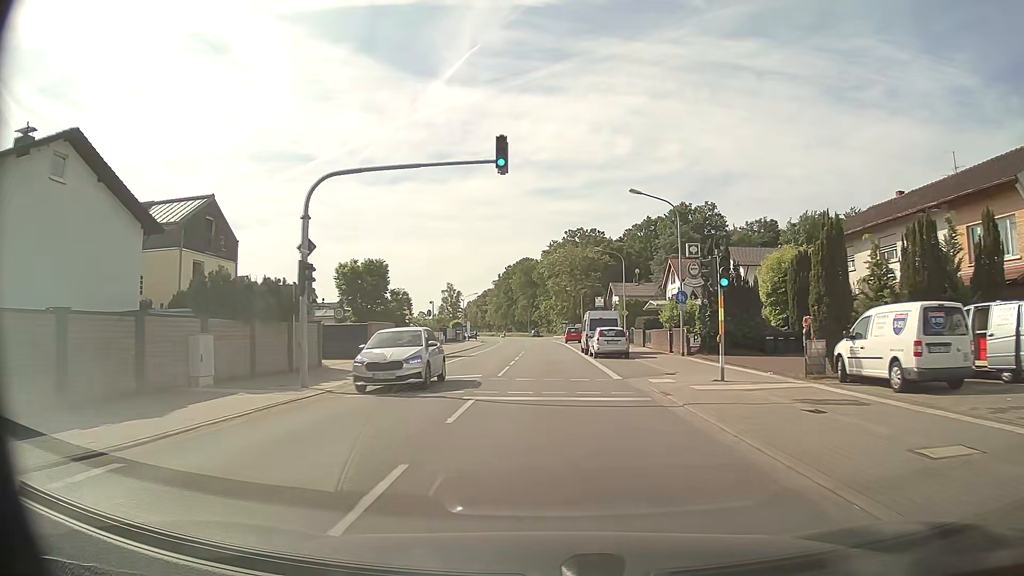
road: primary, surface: asphalt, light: Day
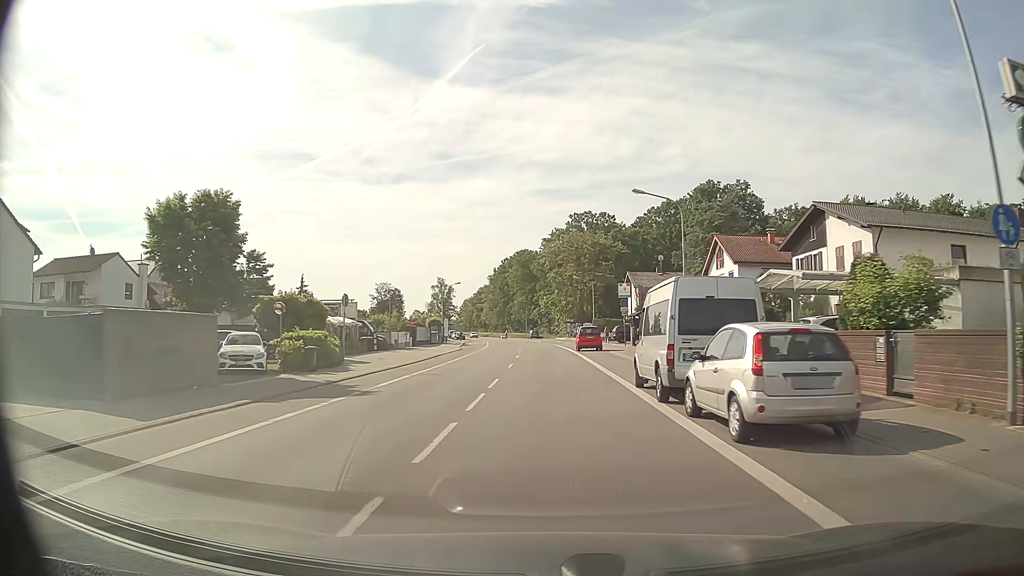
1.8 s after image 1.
(0.0, +23.6) m; 0°
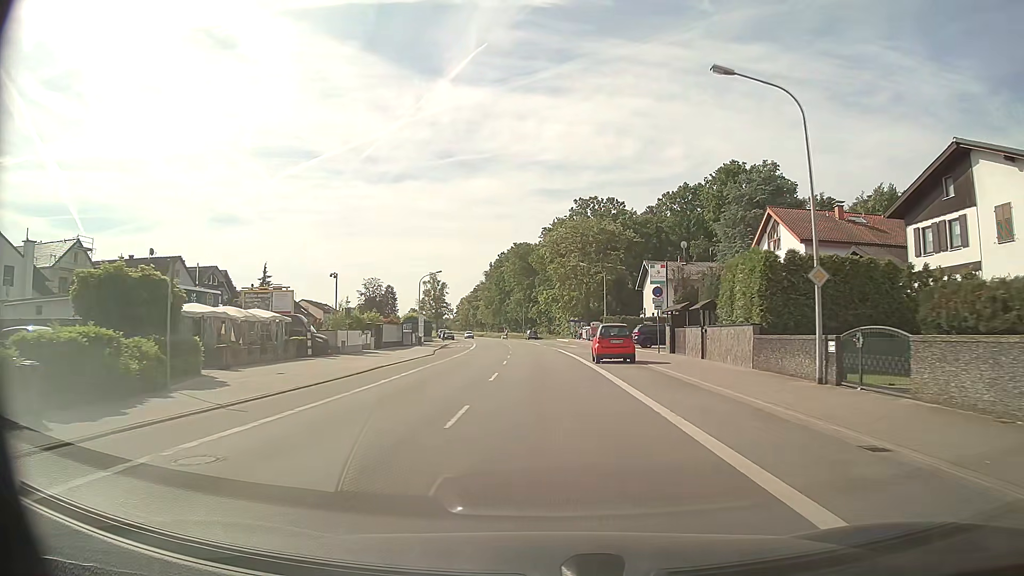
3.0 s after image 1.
(+0.1, +15.8) m; 0°
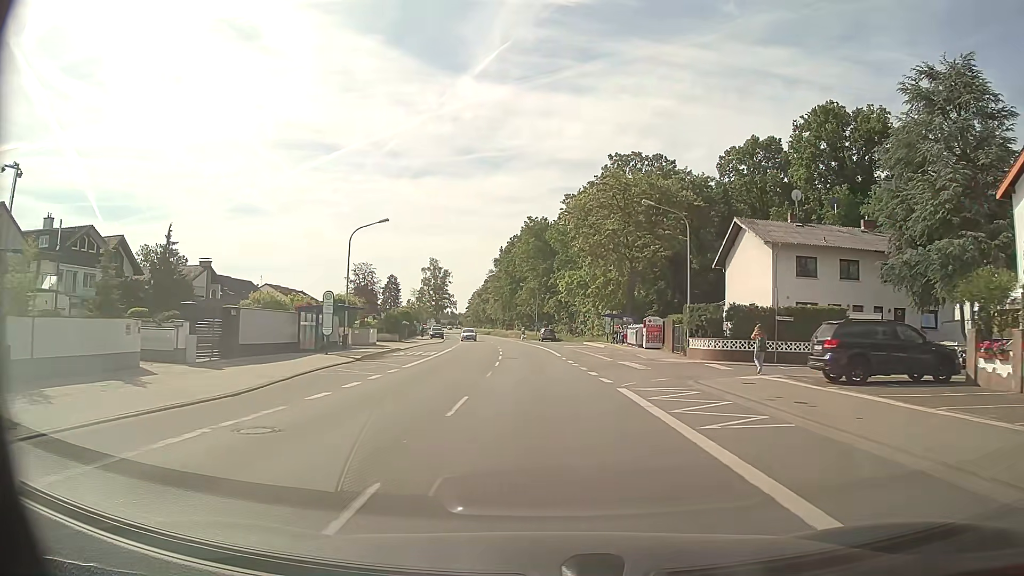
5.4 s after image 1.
(-0.3, +31.6) m; -1°
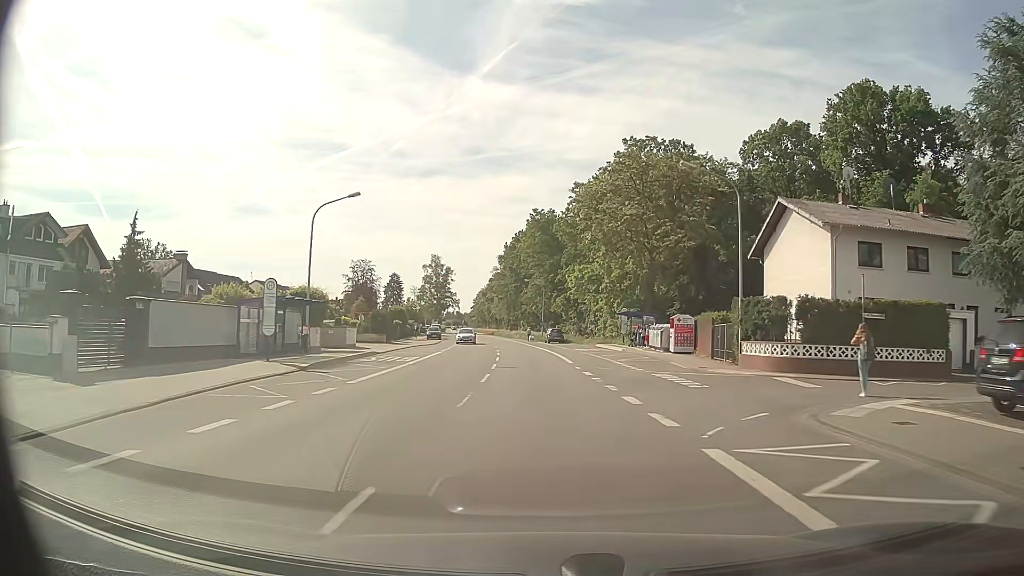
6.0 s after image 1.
(0.0, +7.9) m; -1°
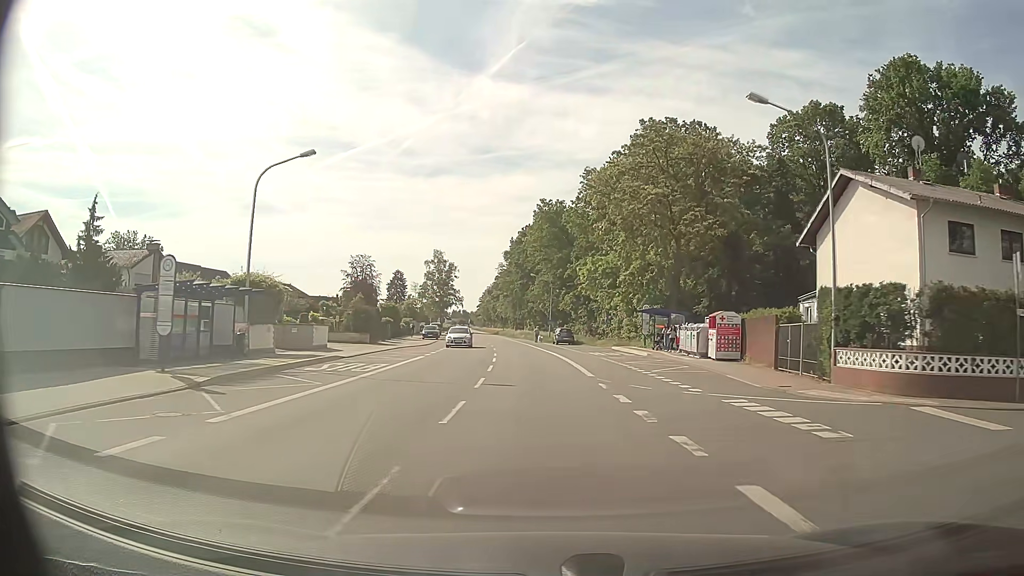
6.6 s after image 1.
(0.0, +7.9) m; -1°
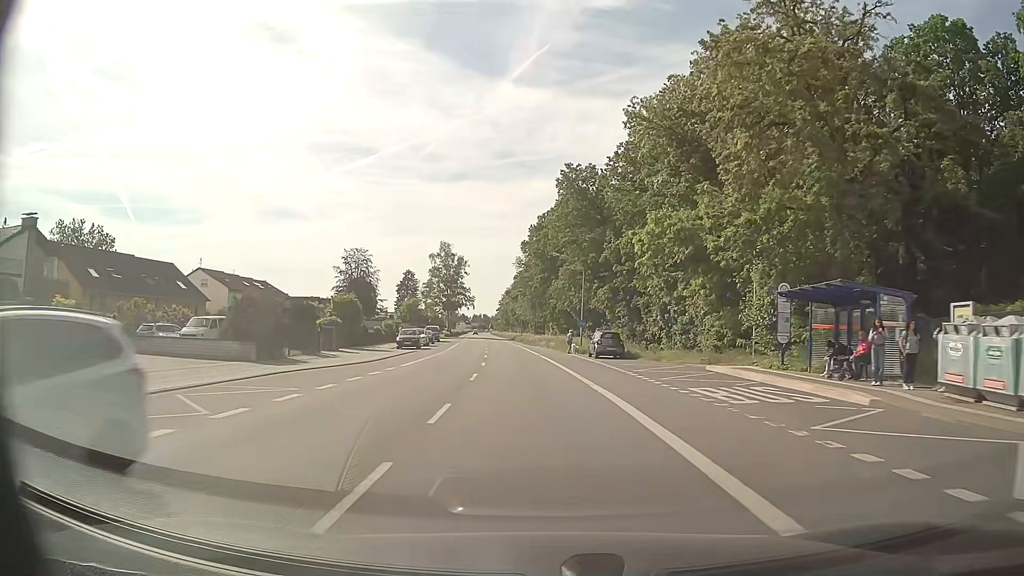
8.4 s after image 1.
(-0.2, +24.0) m; -2°
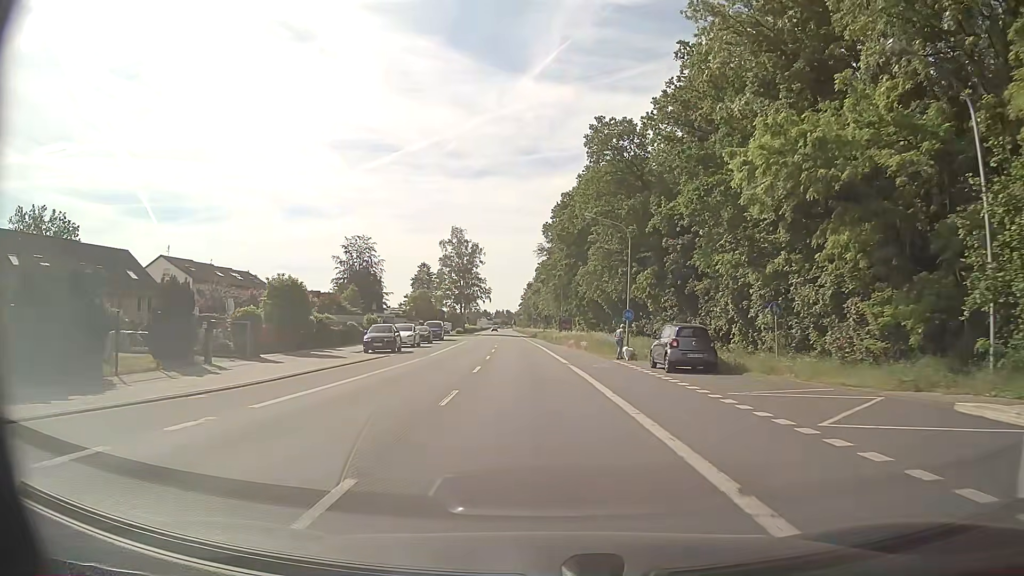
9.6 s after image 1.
(-0.2, +16.1) m; -2°
(0, +10) (-1, +20) (-1, +30) (-2, +40) (-2, +50) (-3, +60) (-3, +70) (-4, +80) (-4, +90) (-5, +100) m
